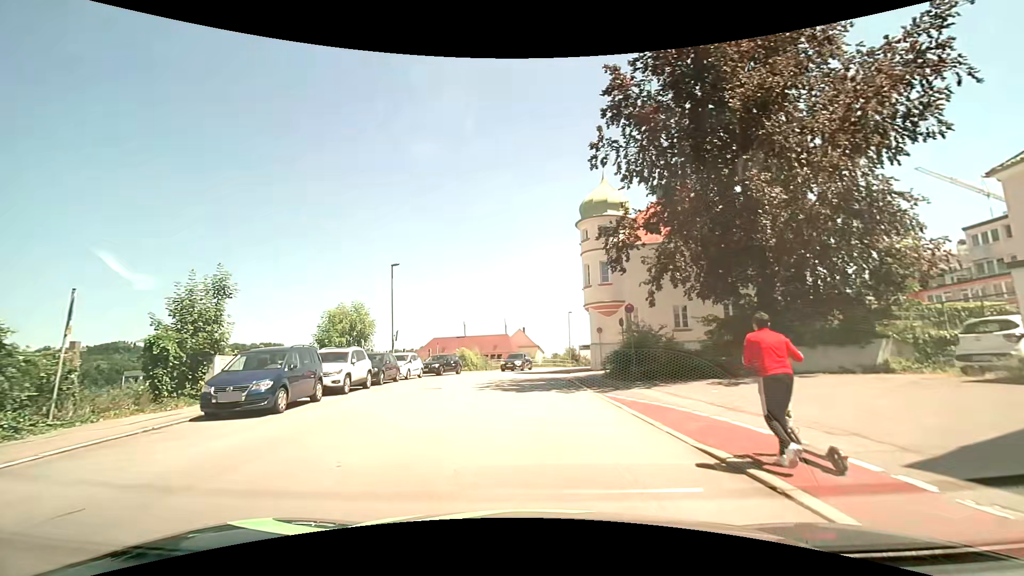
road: tertiary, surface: asphalt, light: Day
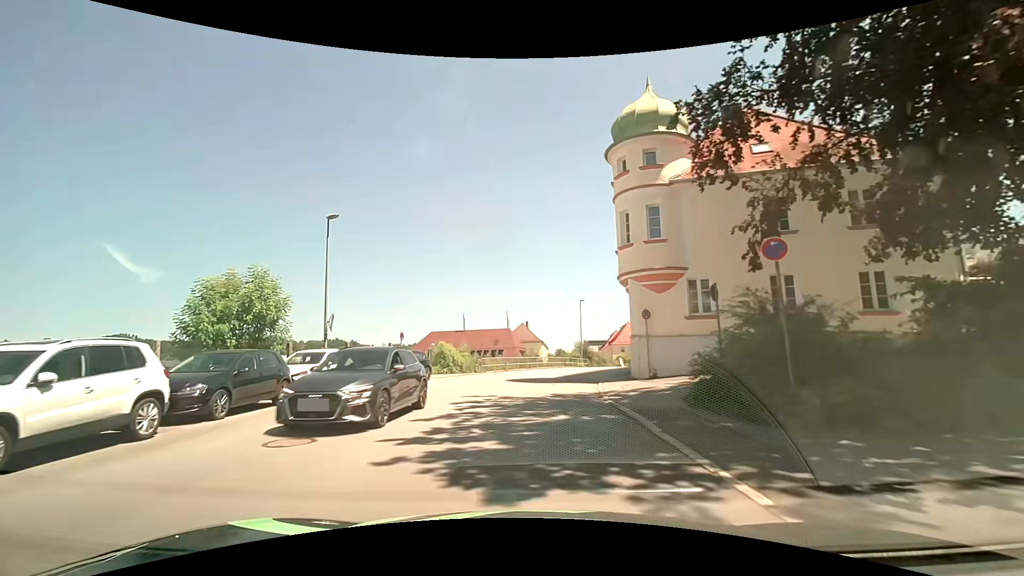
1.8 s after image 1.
(-0.1, +11.9) m; 0°
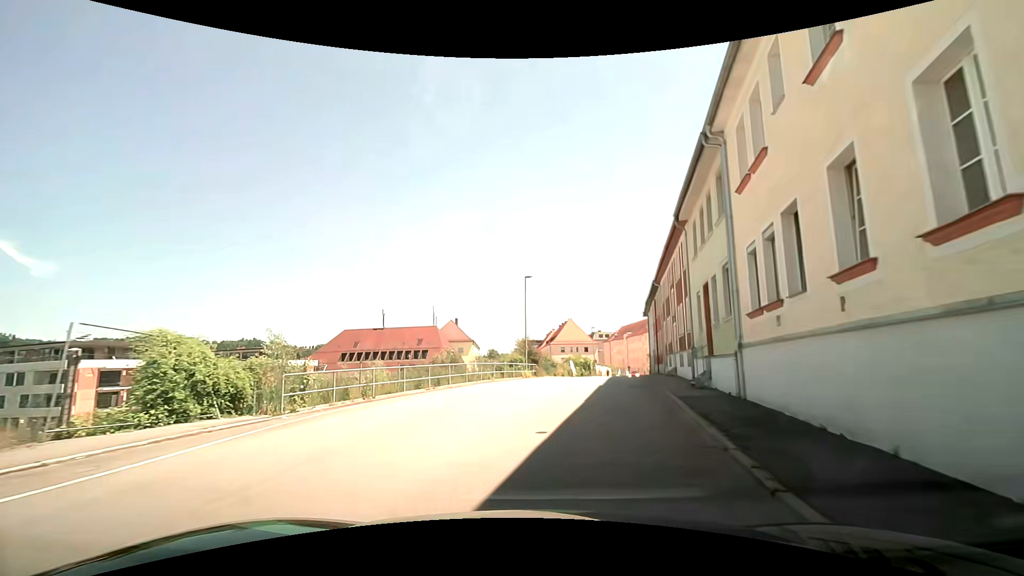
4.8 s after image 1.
(+0.7, +20.3) m; +7°
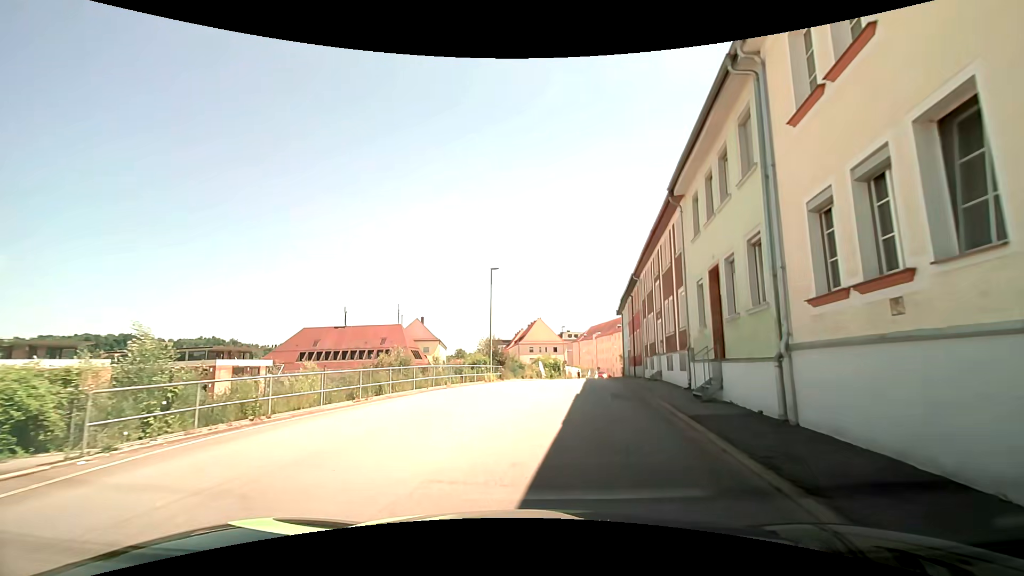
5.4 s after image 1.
(+0.1, +4.1) m; +4°
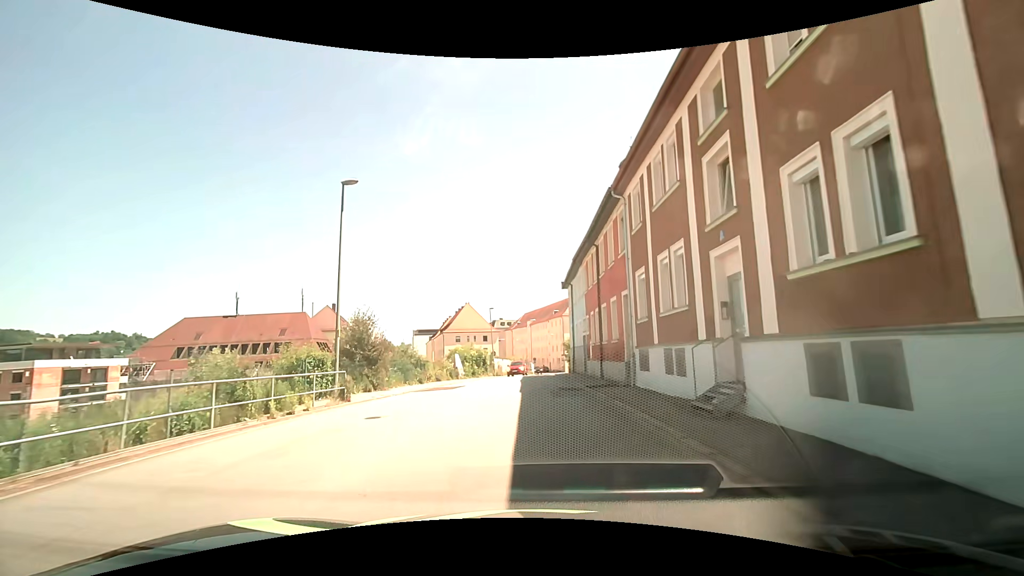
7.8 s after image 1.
(+1.5, +16.8) m; +8°
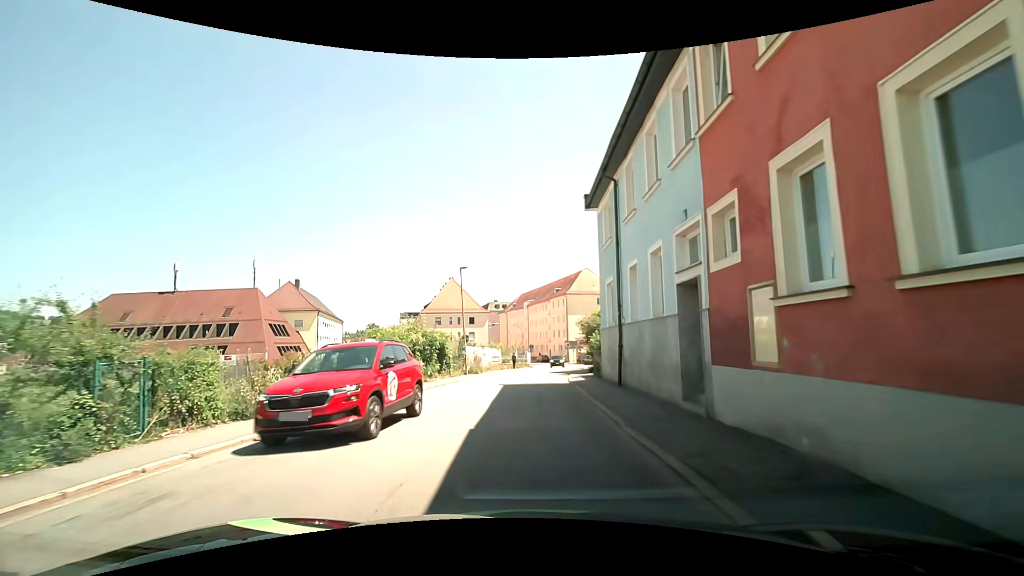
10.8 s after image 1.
(+0.3, +21.5) m; +1°
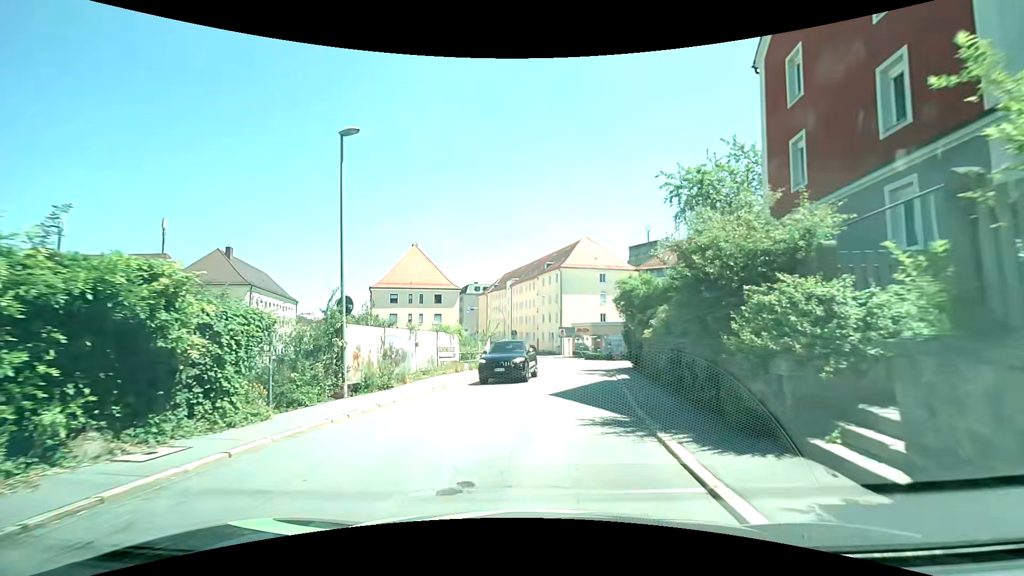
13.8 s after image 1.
(-0.2, +21.8) m; 0°
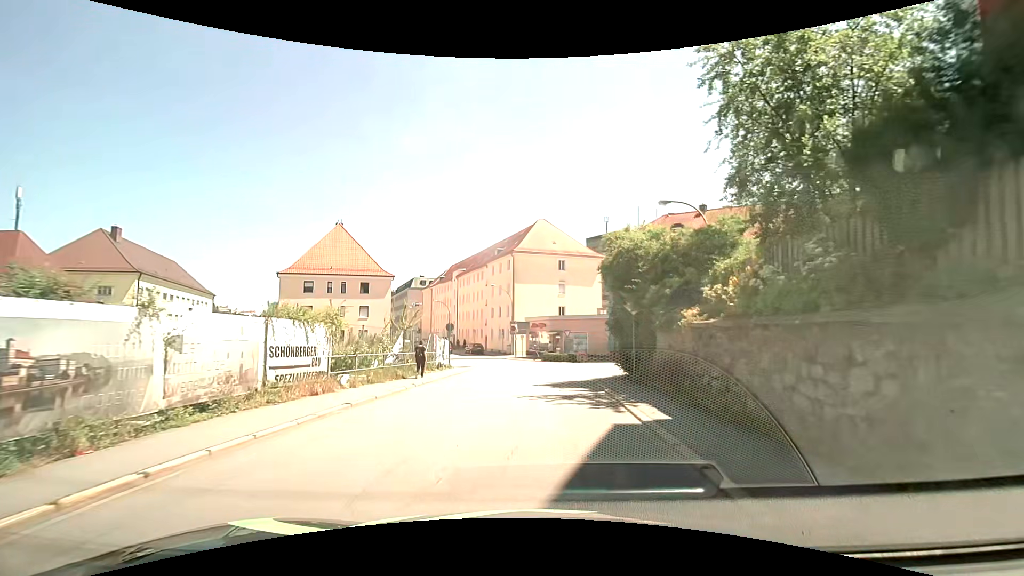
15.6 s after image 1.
(+0.8, +11.8) m; +7°
